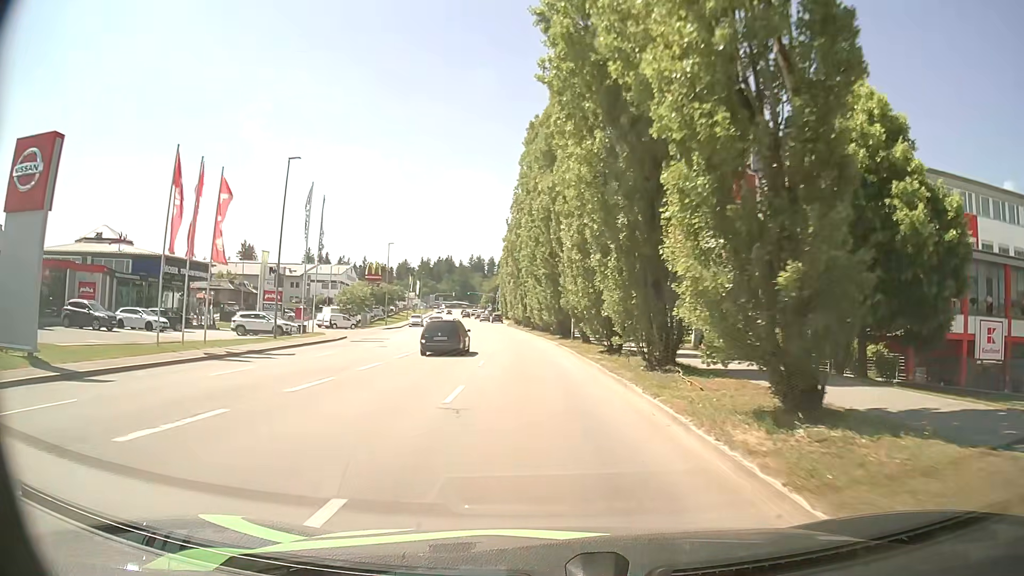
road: tertiary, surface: asphalt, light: Day
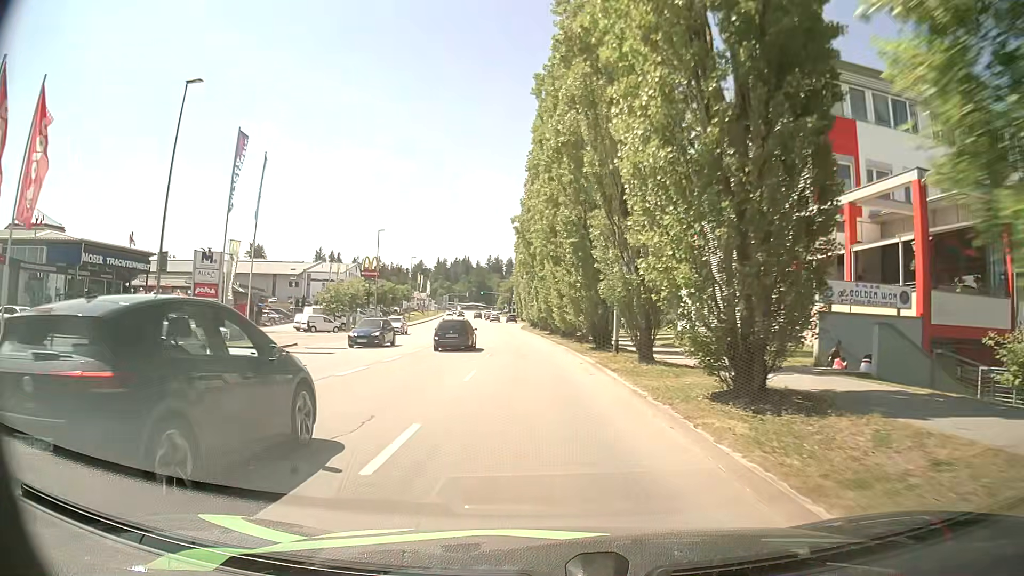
(-0.3, +14.2) m; -3°
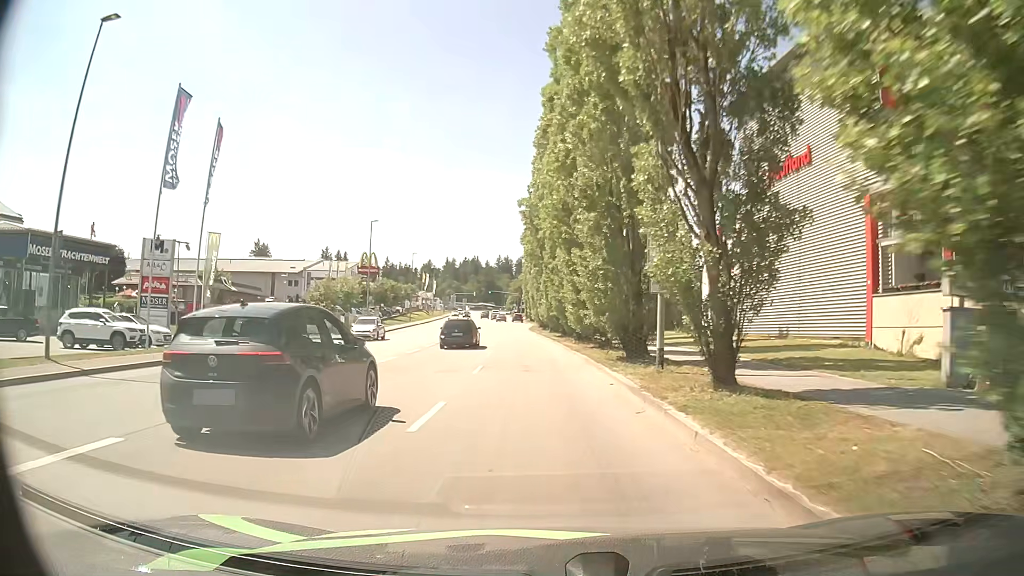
(0.0, +7.0) m; -1°
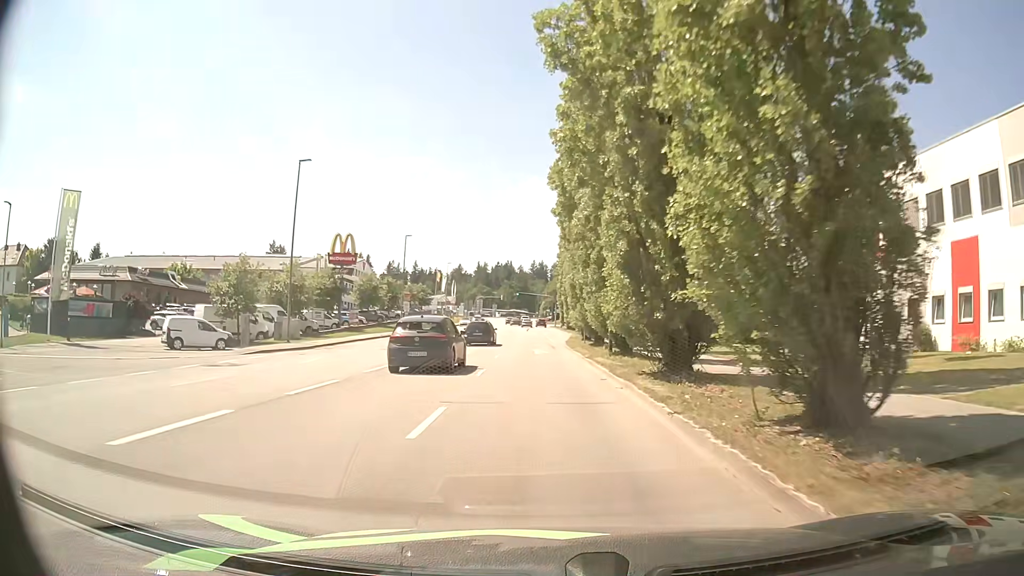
(-0.6, +27.3) m; -2°
